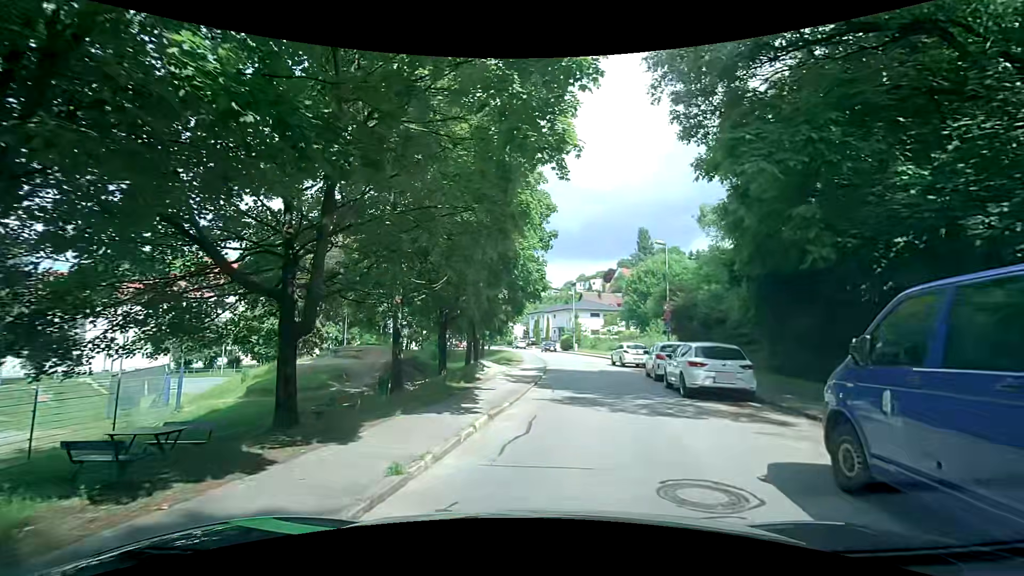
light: Day
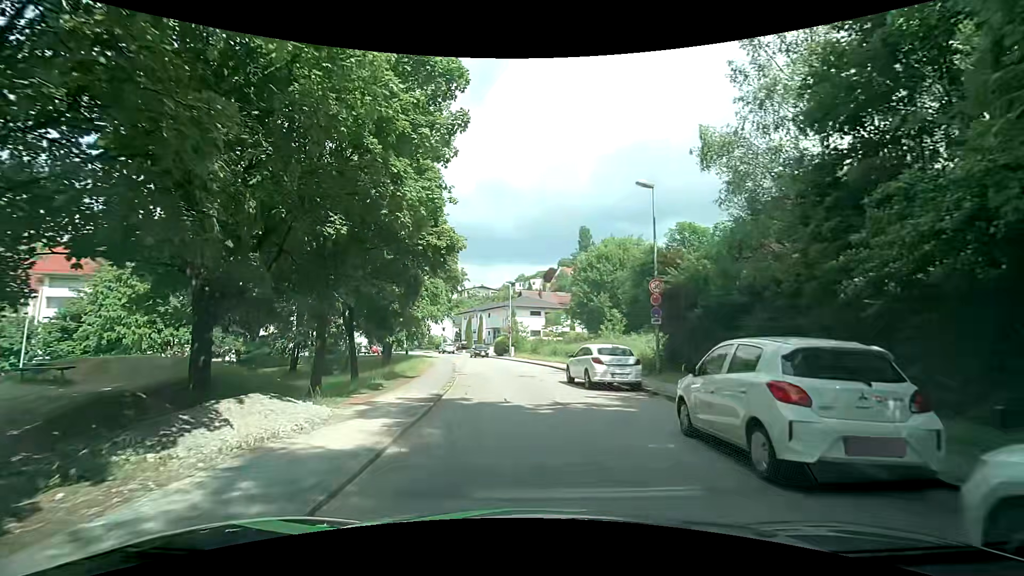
(+1.4, +13.9) m; +6°
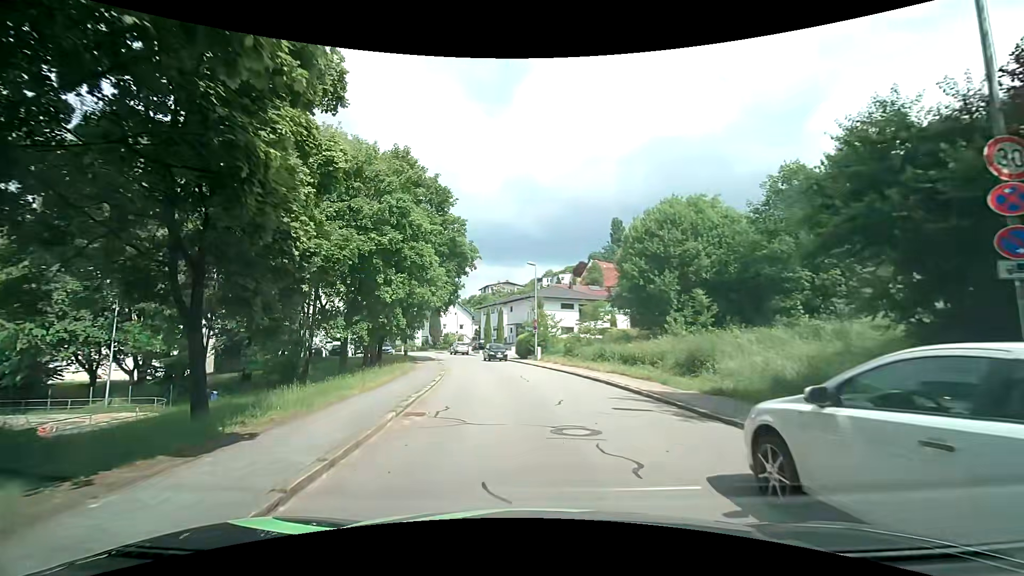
(0.0, +14.2) m; -3°
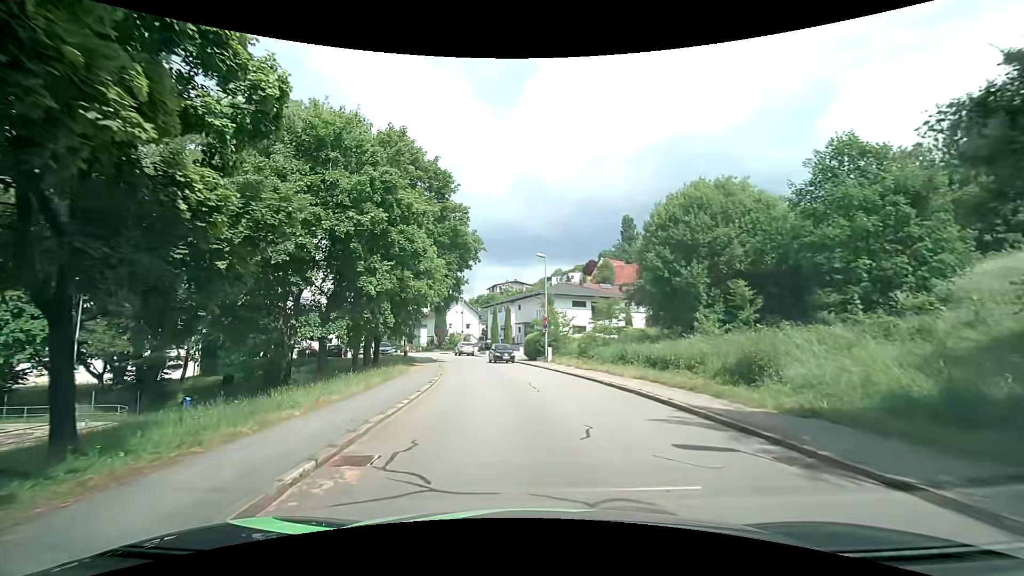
(0.0, +3.9) m; +1°
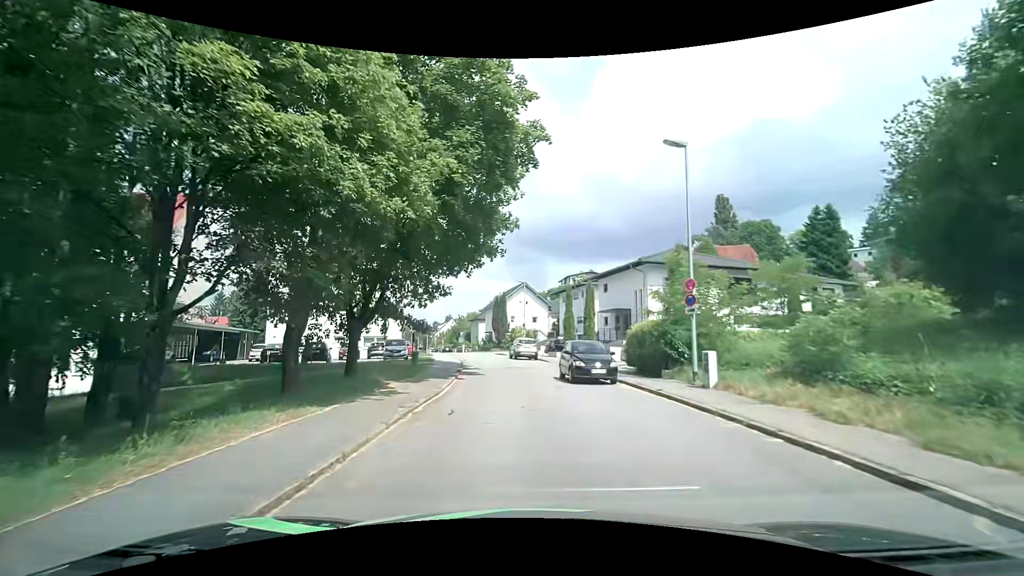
(-2.0, +21.0) m; -9°
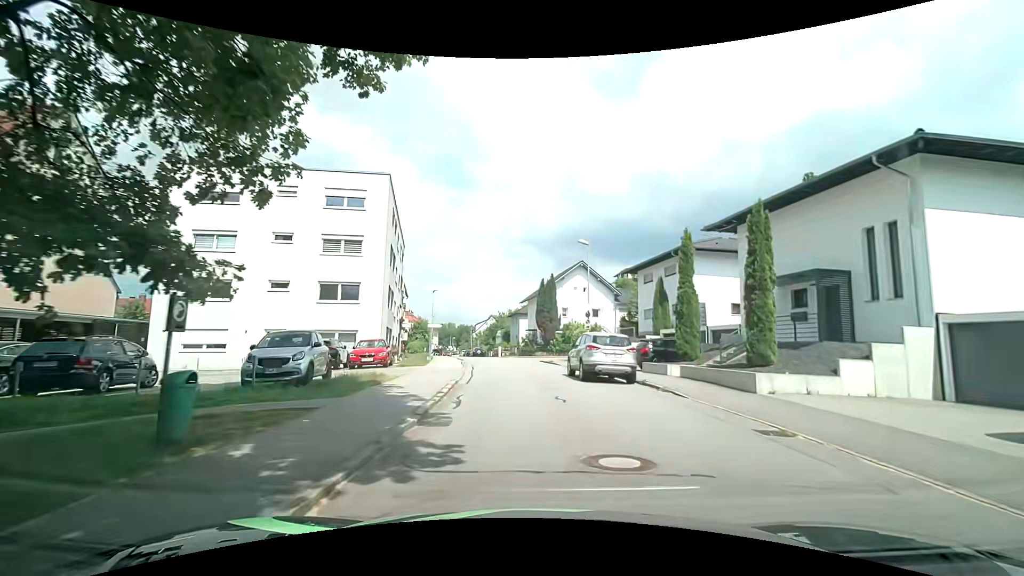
(-1.4, +21.5) m; -5°
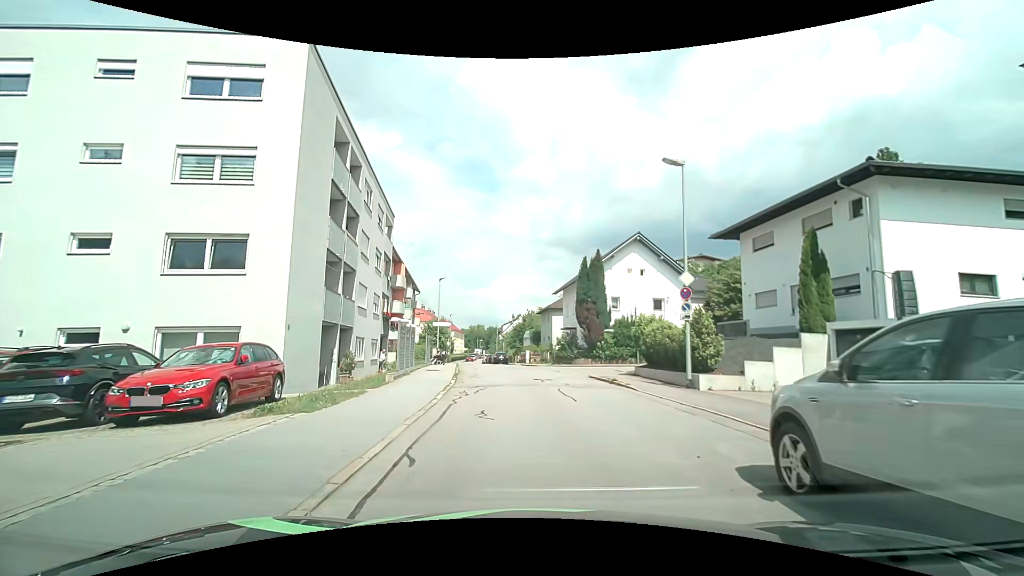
(-0.7, +14.8) m; -4°
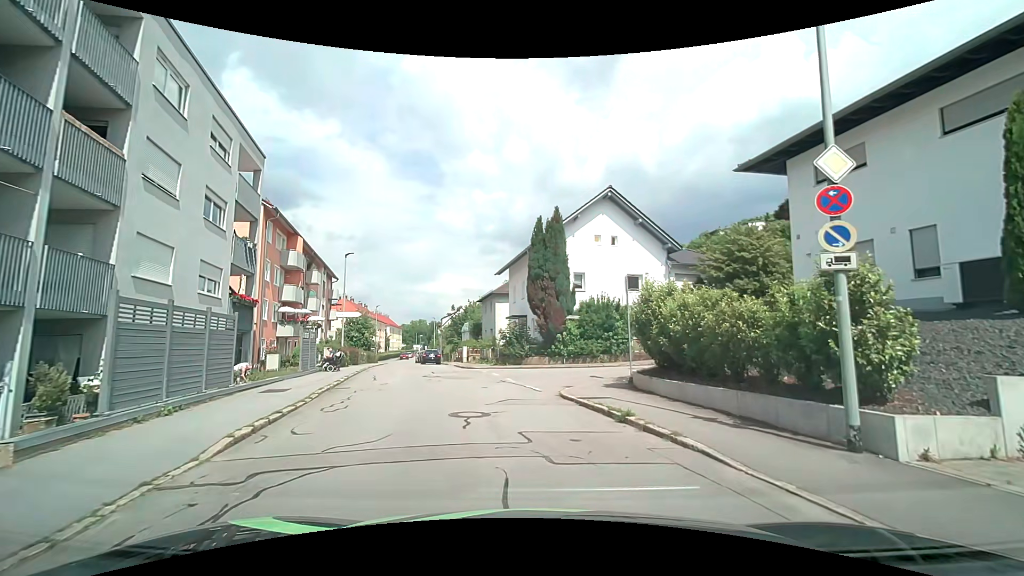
(+0.2, +10.9) m; +5°
(0, +10) (-2, +20) (-5, +29) (-9, +38) (-12, +48) (-15, +58) (-17, +67) (-19, +77) (-21, +87) (-22, +97) m
